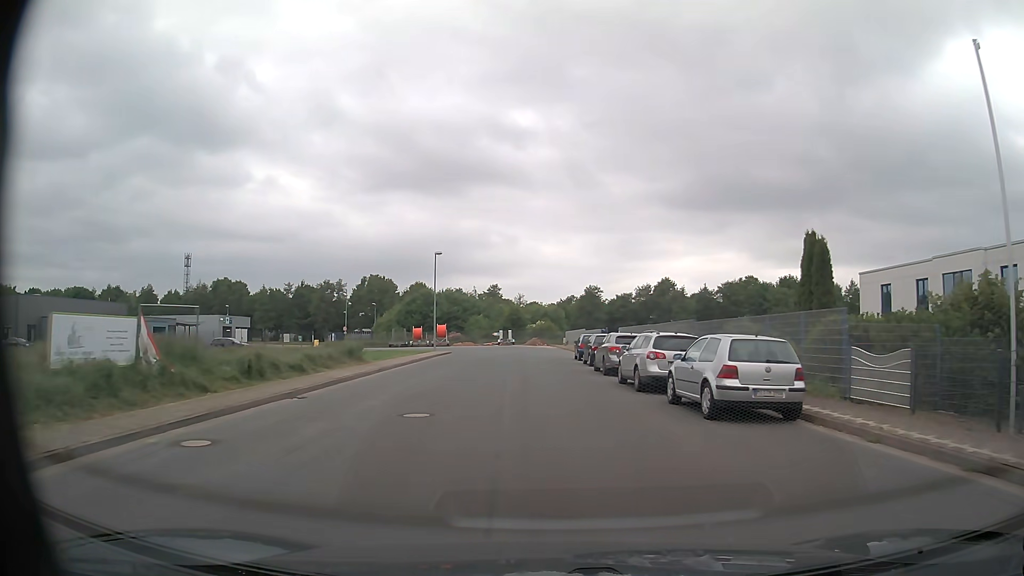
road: unclassified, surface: asphalt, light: Day
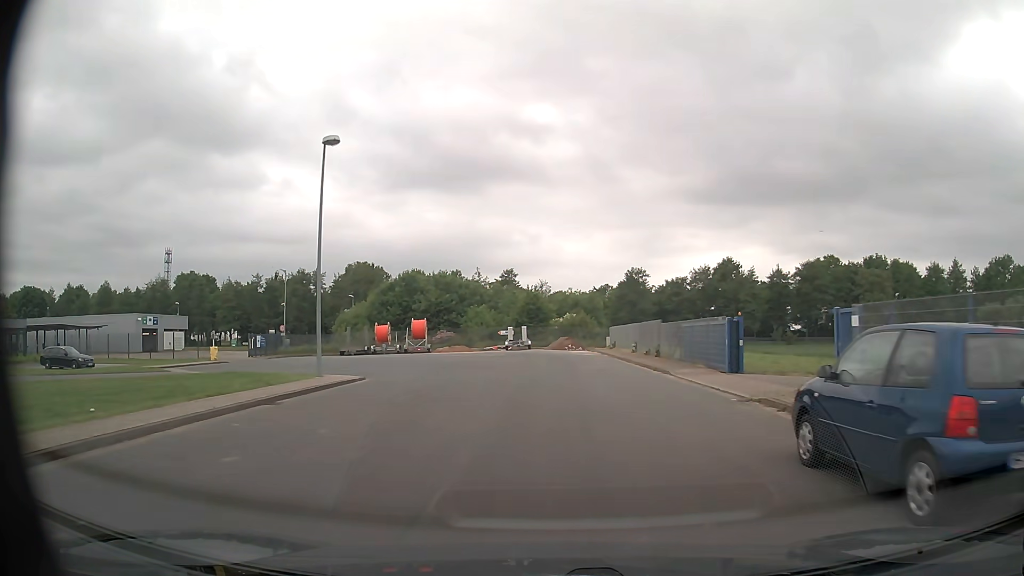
(-0.7, +32.3) m; -2°
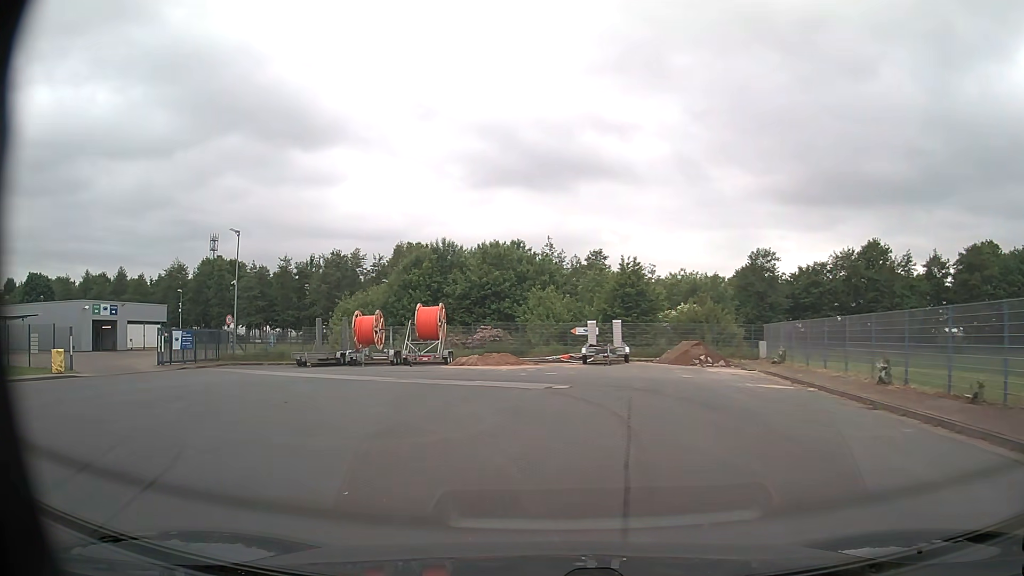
(-0.7, +26.1) m; -8°
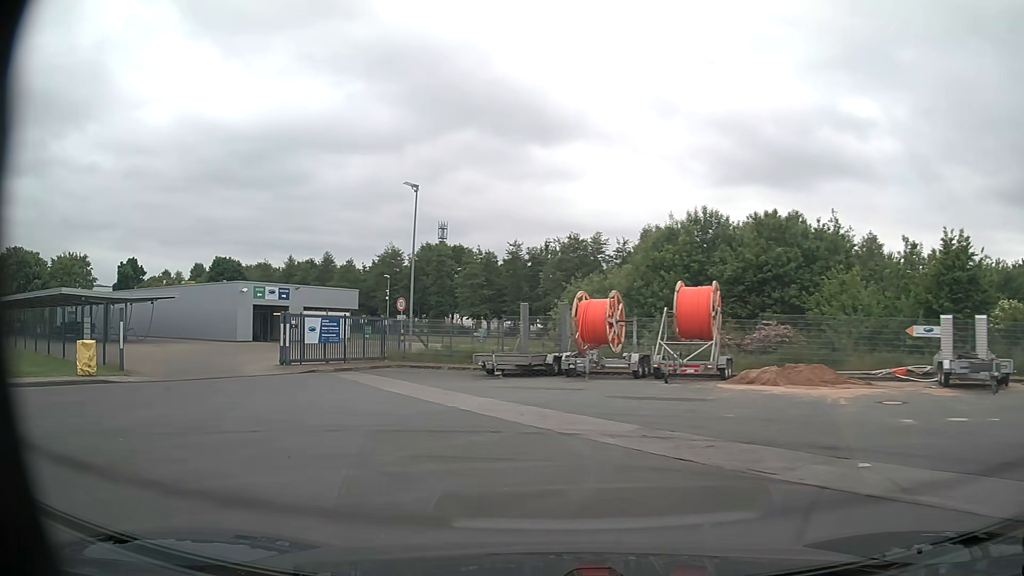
(-2.0, +12.4) m; -21°
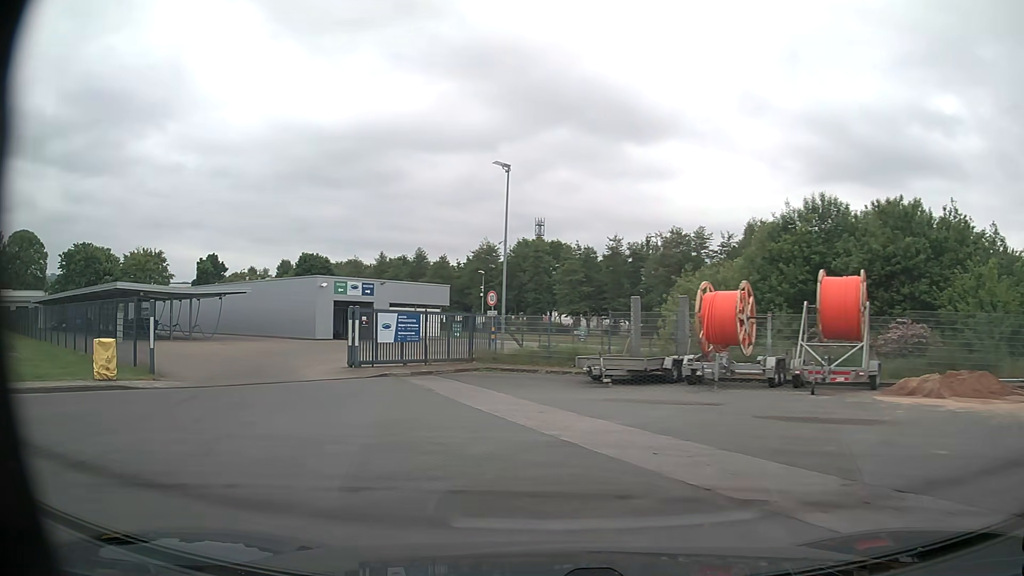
(-0.3, +3.7) m; -8°
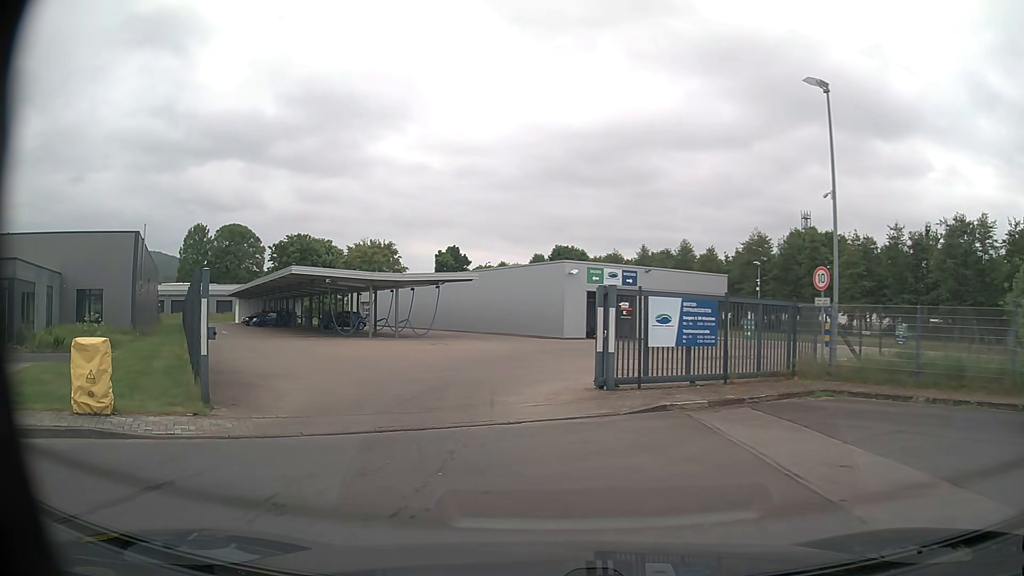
(-1.9, +9.5) m; -23°
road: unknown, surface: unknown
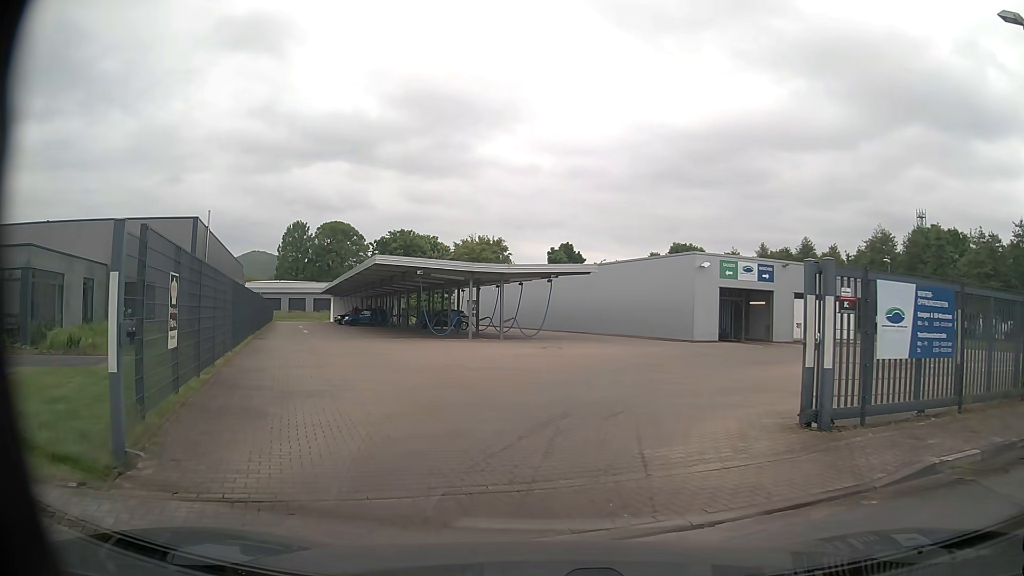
(-0.4, +5.1) m; -9°
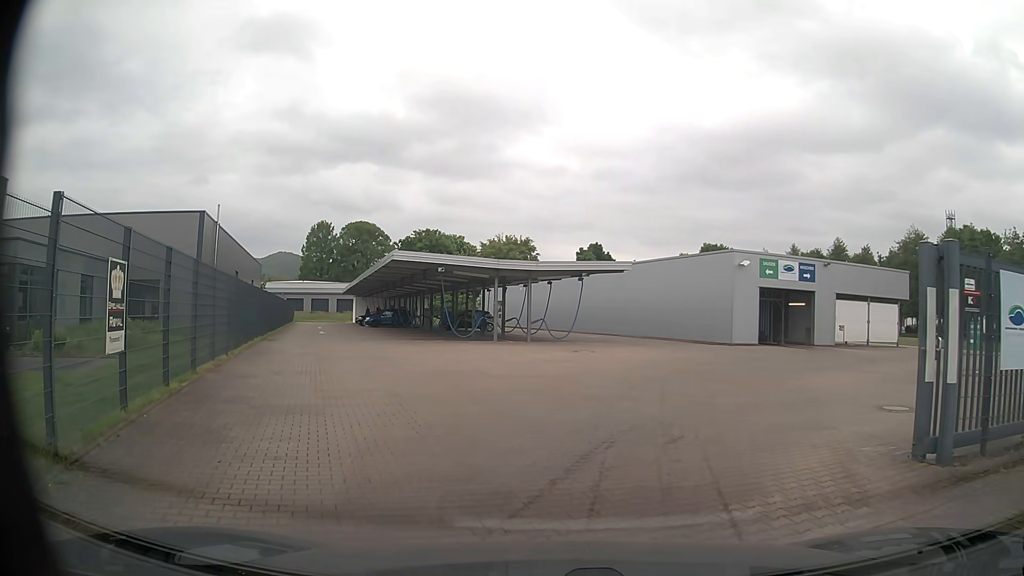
(-0.1, +2.1) m; -3°
